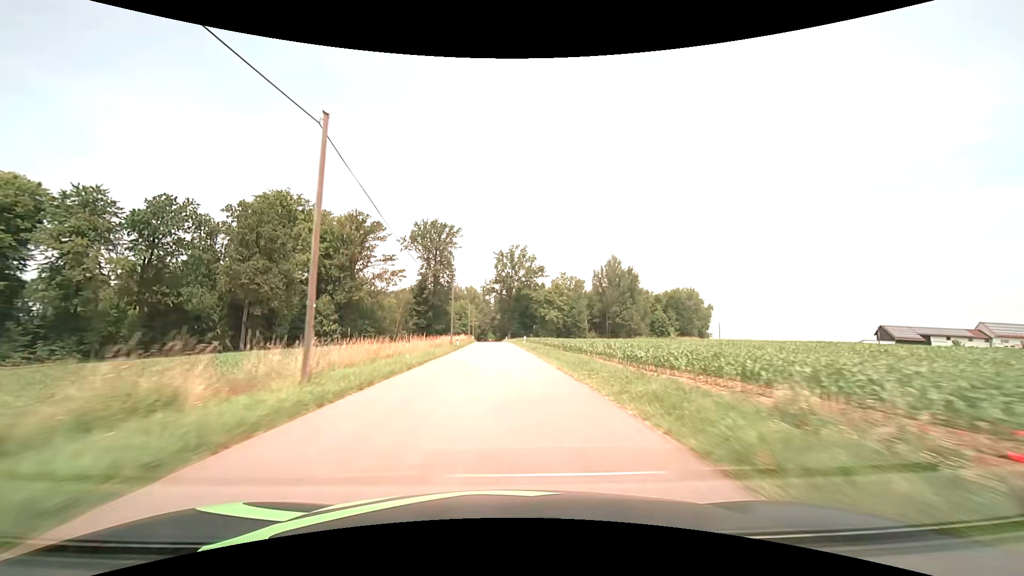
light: Day
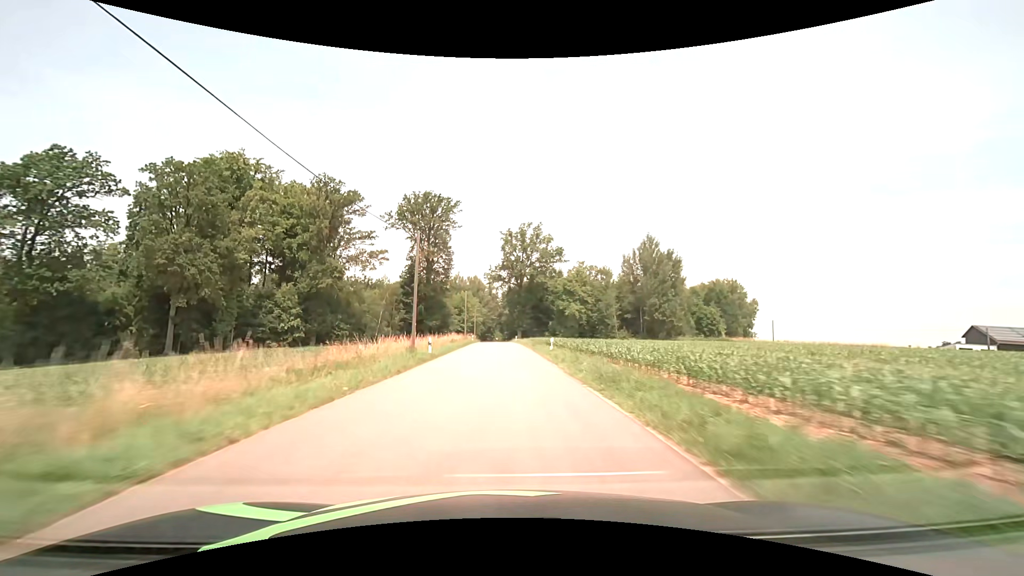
(-0.2, +23.5) m; -1°
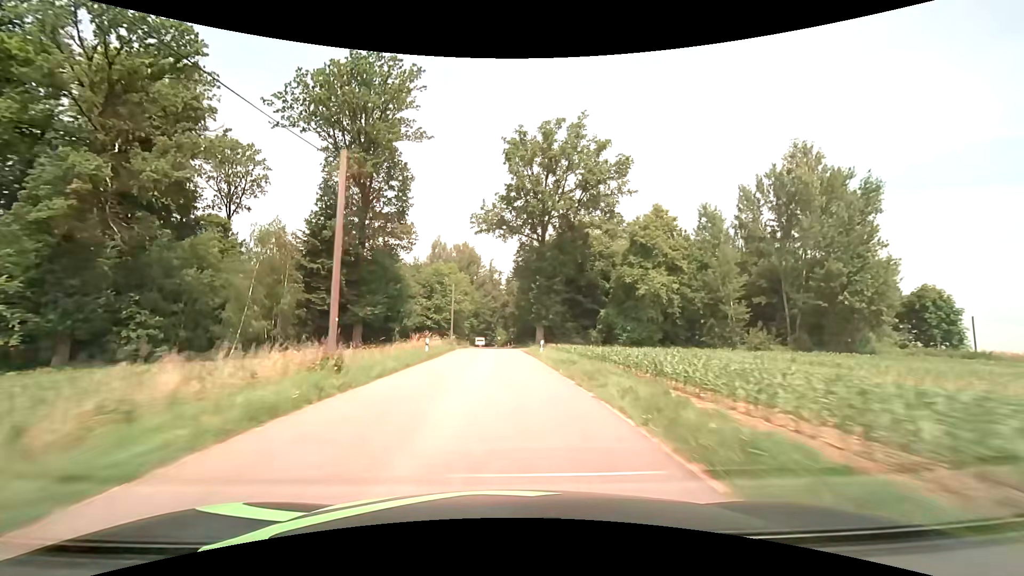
(-0.3, +48.9) m; 0°
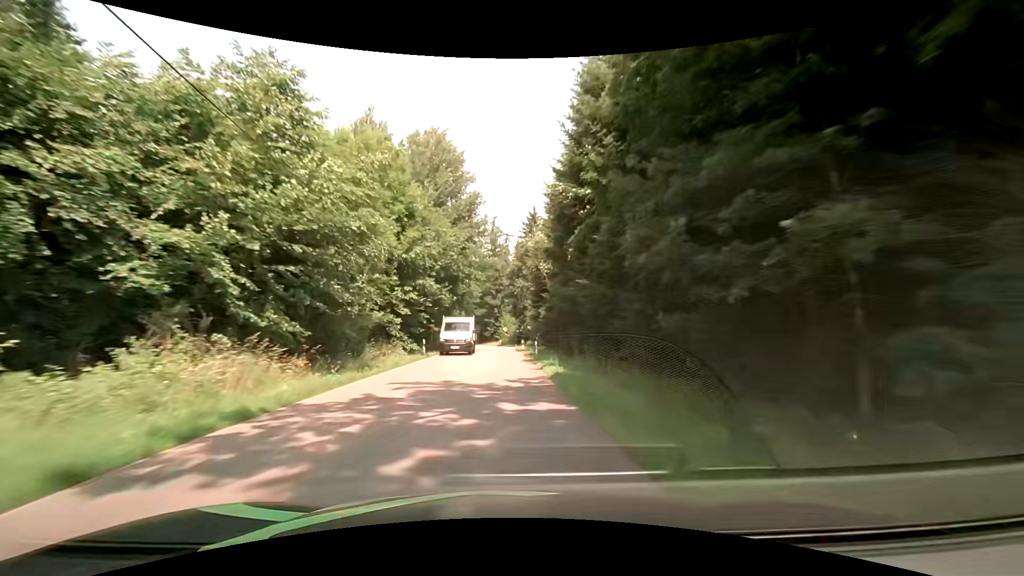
(-0.5, +48.1) m; -1°
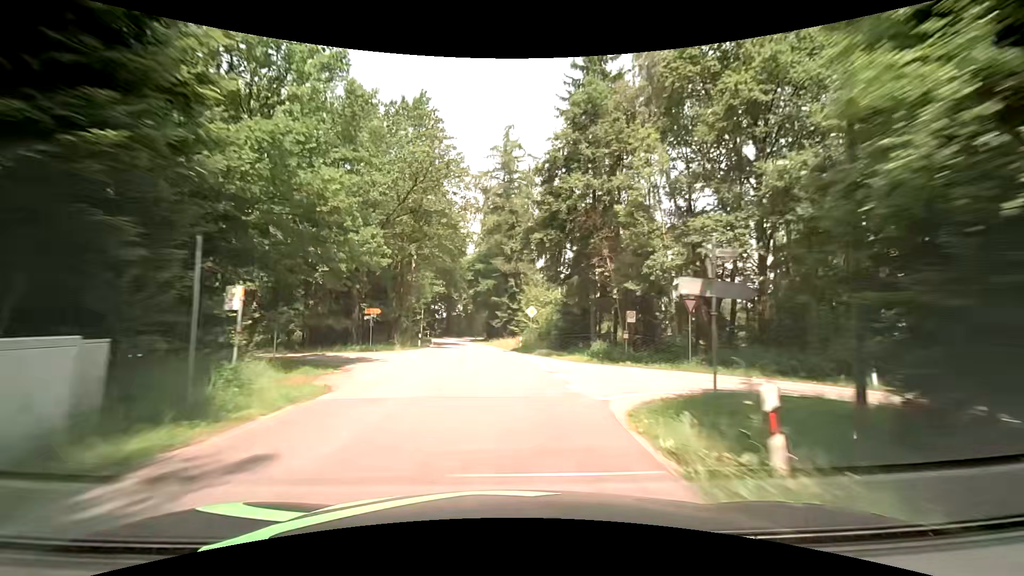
(-0.9, +45.7) m; -2°
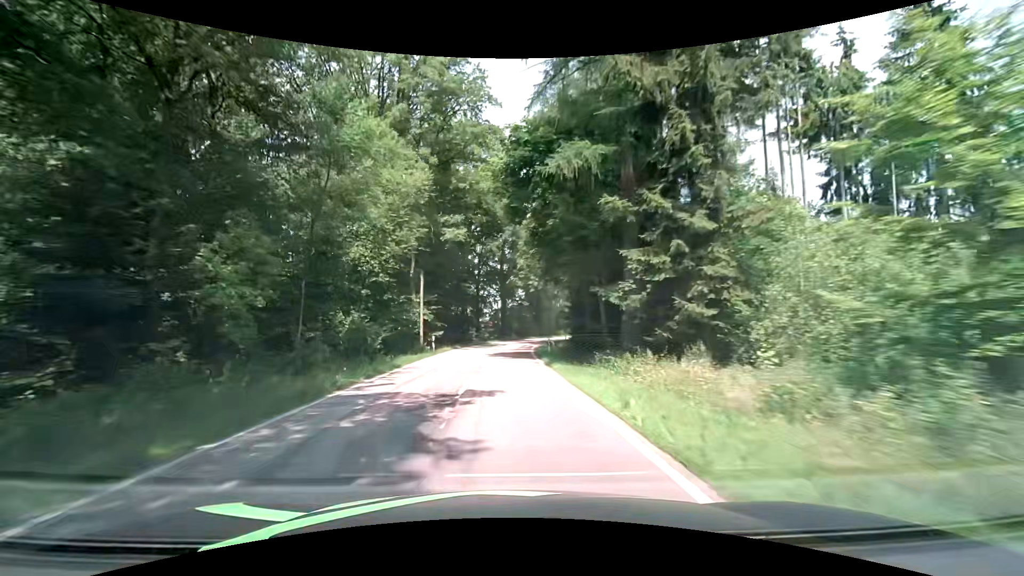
(-2.4, +44.3) m; -7°
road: tertiary
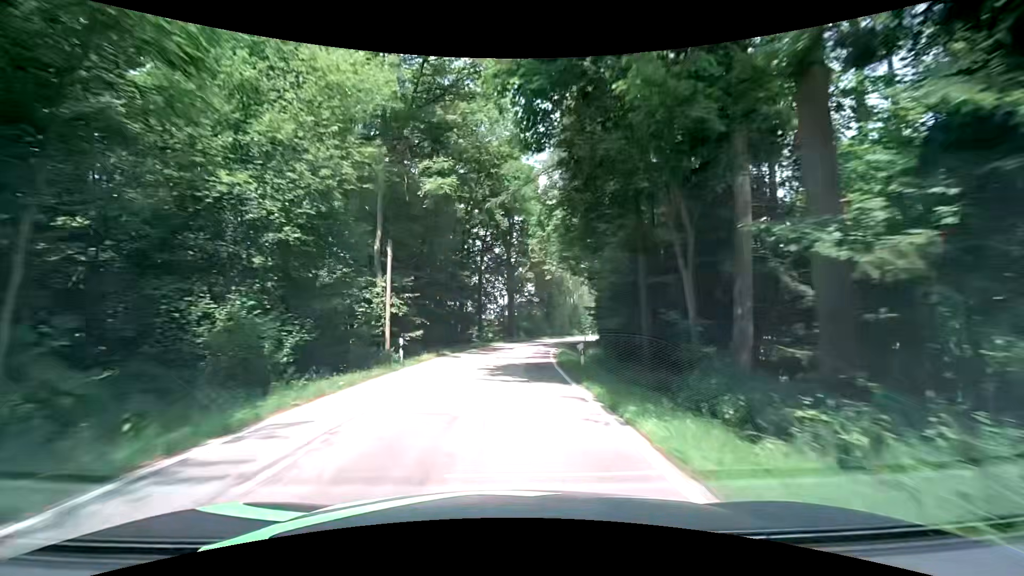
(-0.2, +10.9) m; -1°
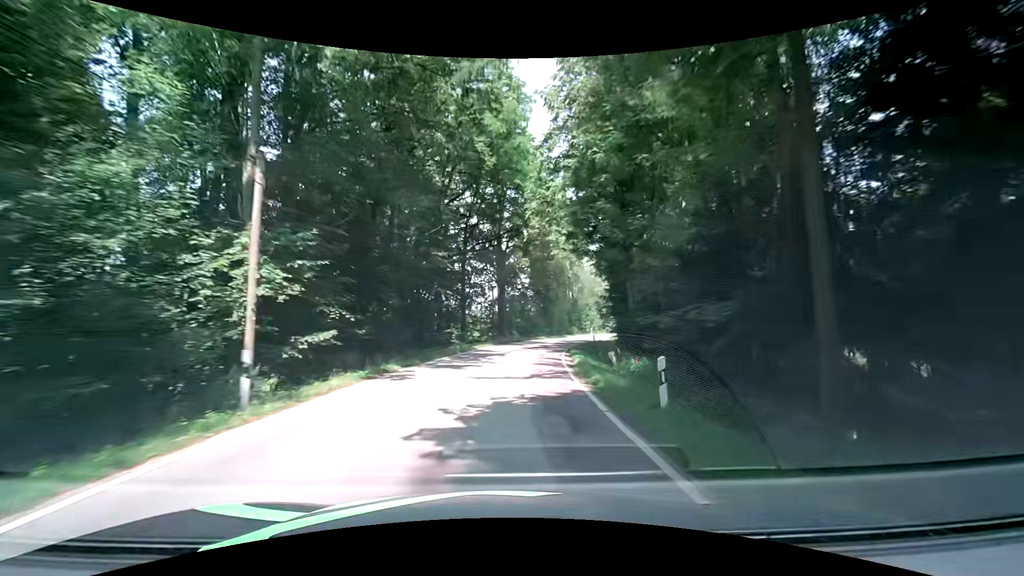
(0.0, +10.9) m; 0°
(0, +10) (+1, +20) (+2, +30) (+4, +40) (+6, +49) (+9, +59) (+13, +68) (+17, +77) (+22, +86) (+27, +95) m
